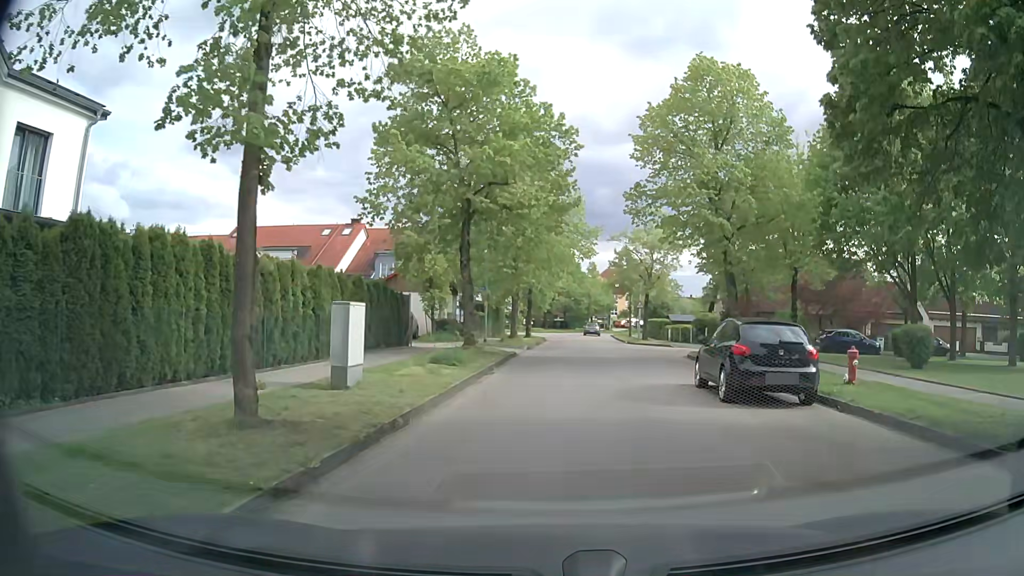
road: residential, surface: asphalt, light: Day
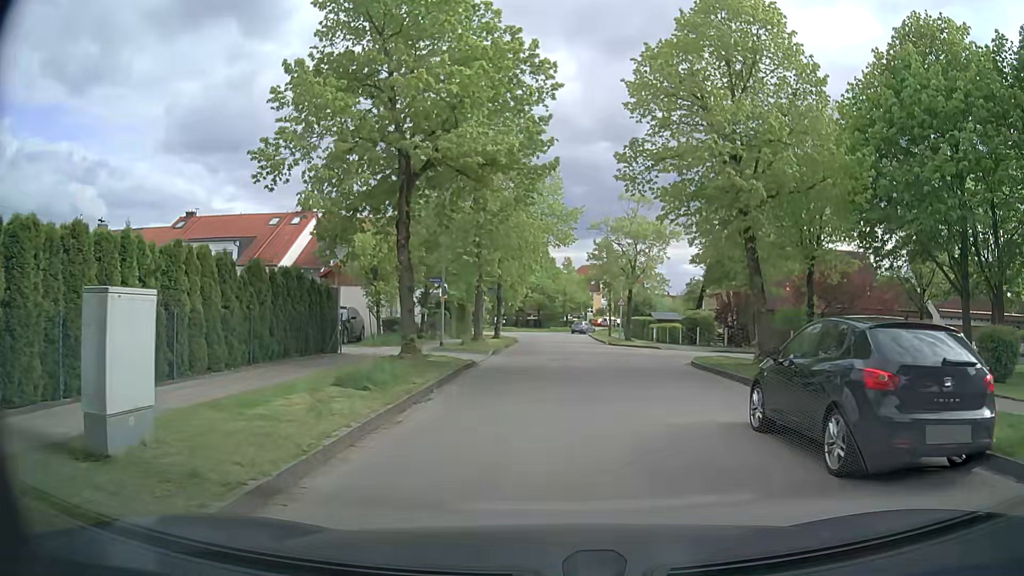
(+0.1, +5.6) m; +1°
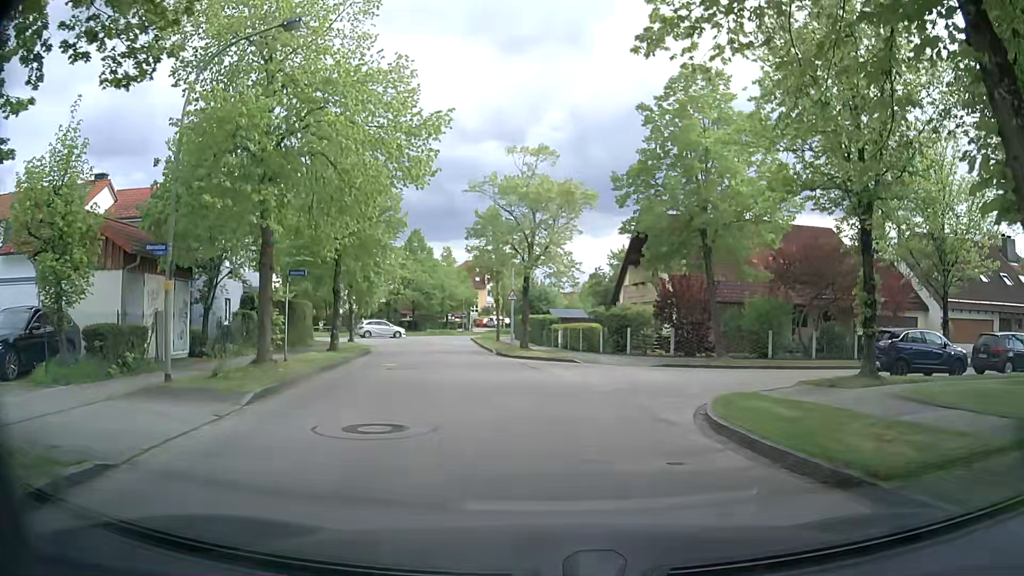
(+1.1, +13.9) m; +11°
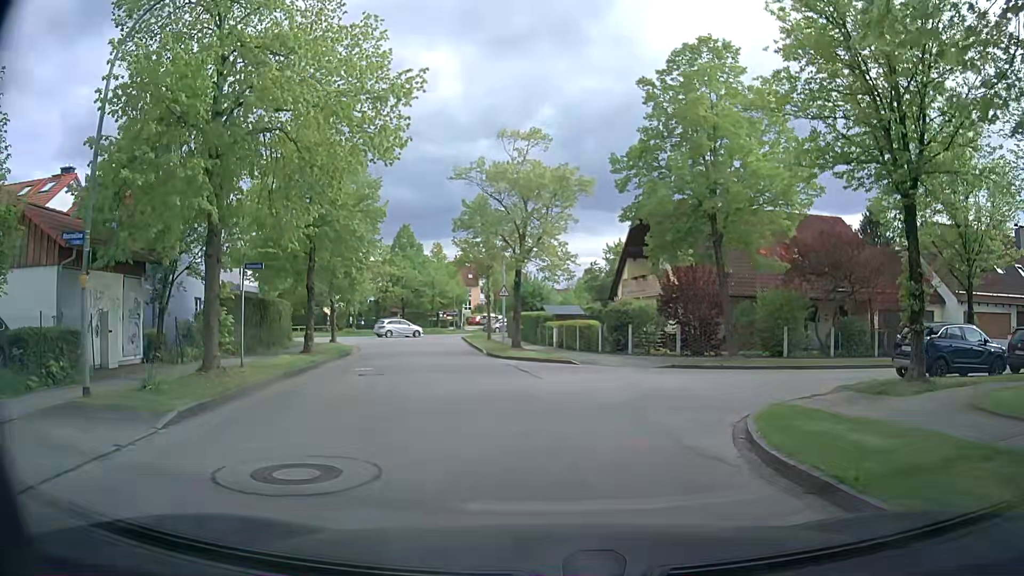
(0.0, +2.6) m; +1°
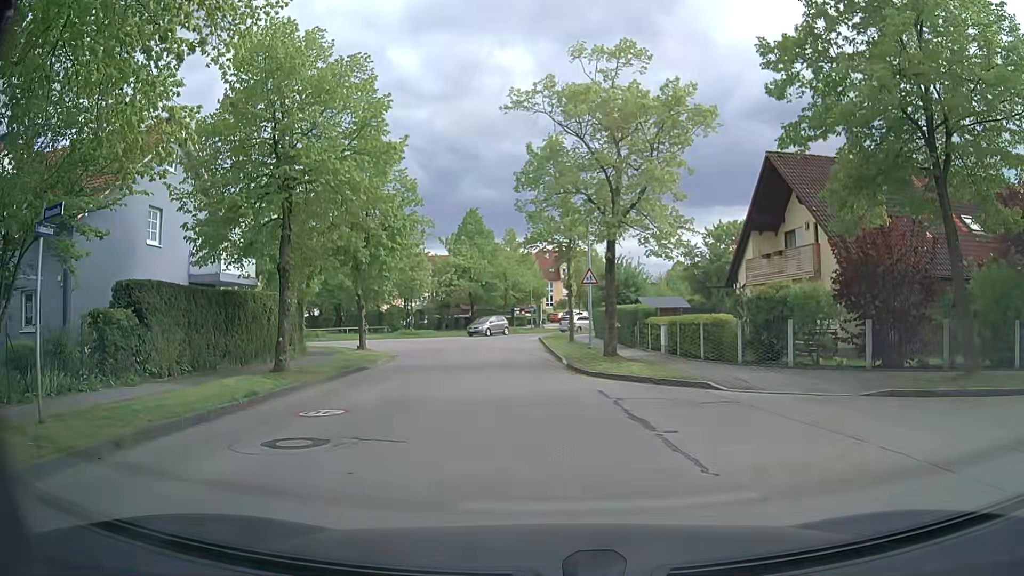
(-0.7, +10.2) m; -9°
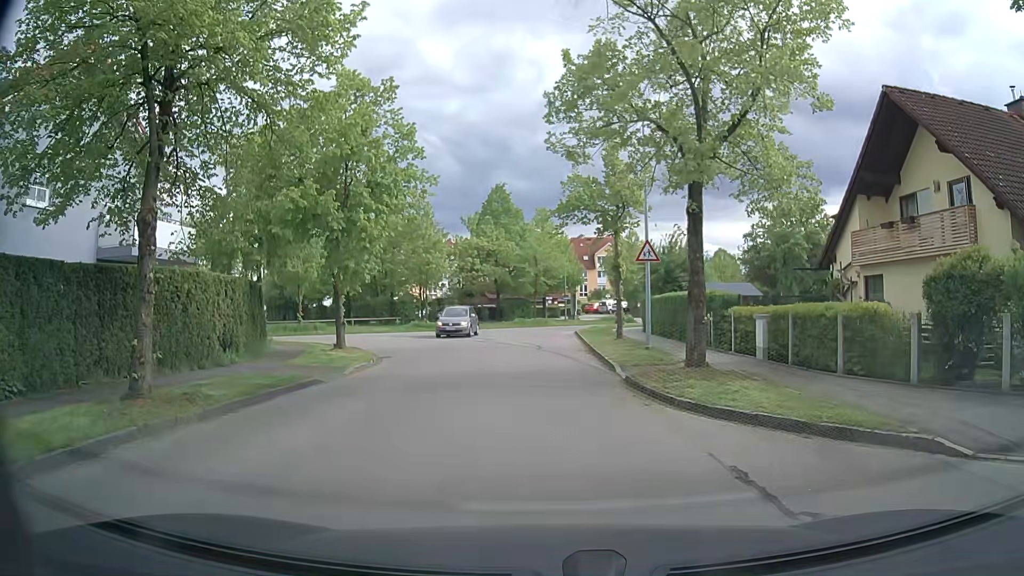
(-0.2, +7.9) m; -2°
